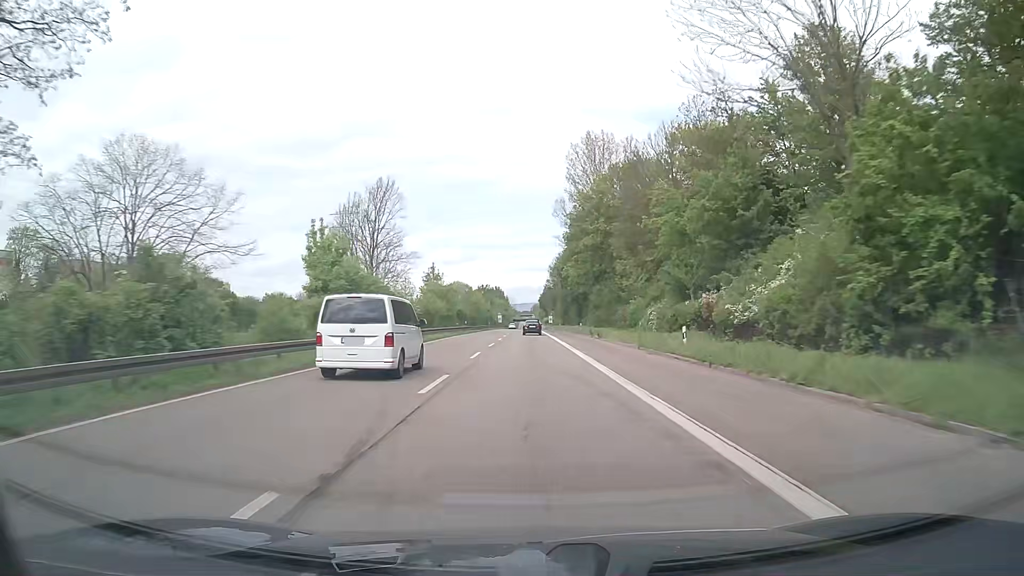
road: trunk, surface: asphalt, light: Day
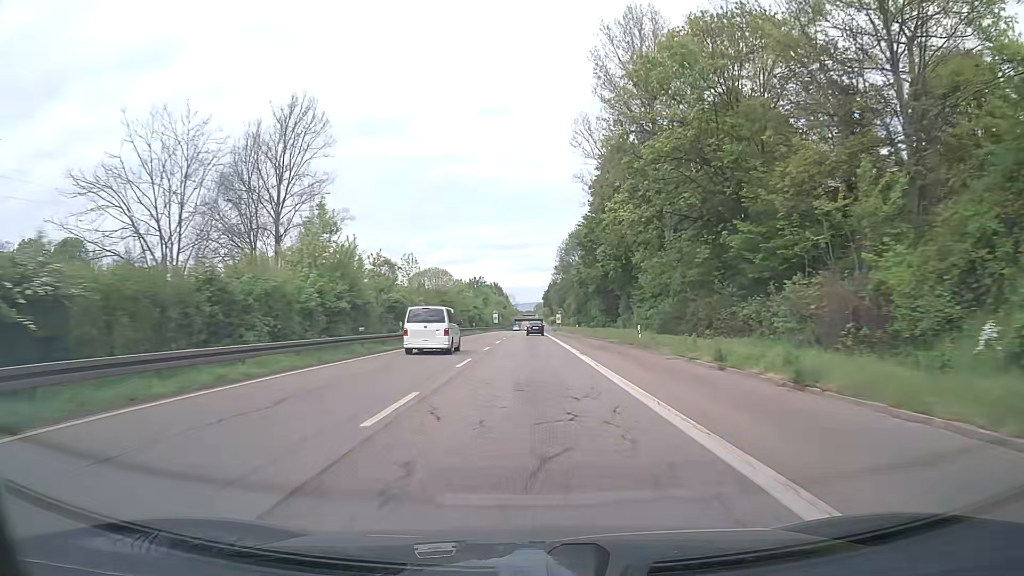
(-0.1, +38.4) m; -1°
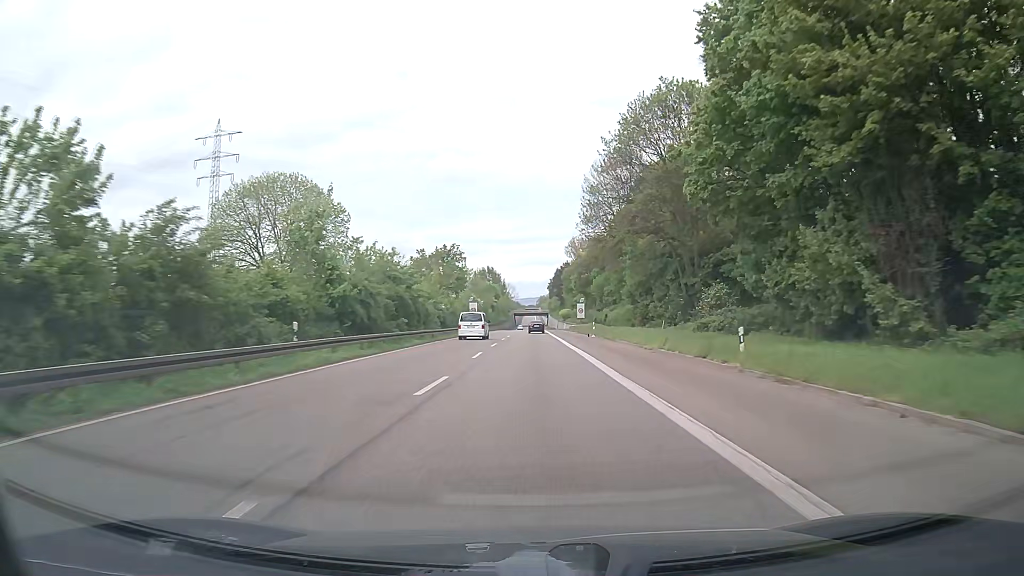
(+0.1, +65.0) m; 0°
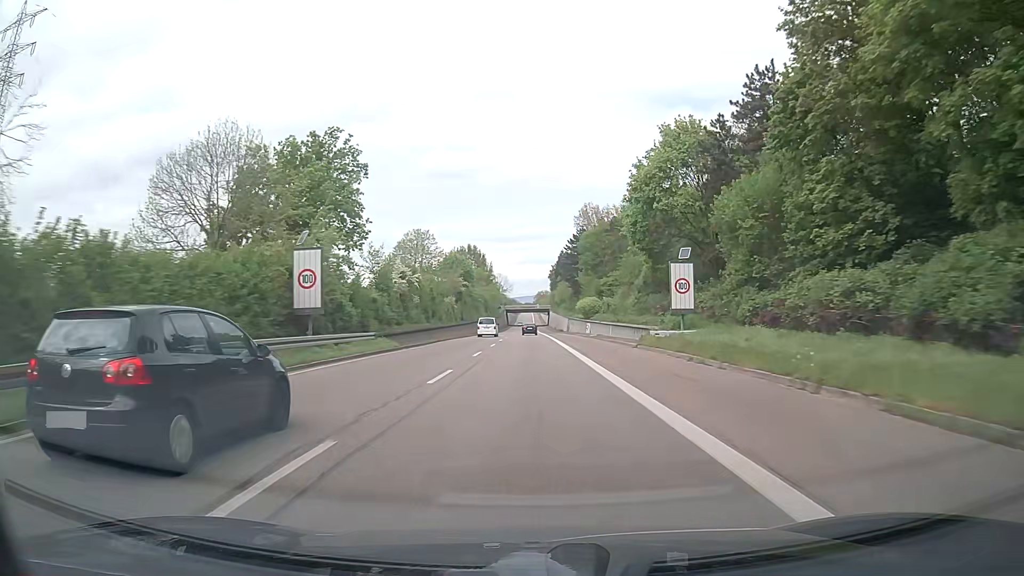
(+0.2, +66.5) m; 0°
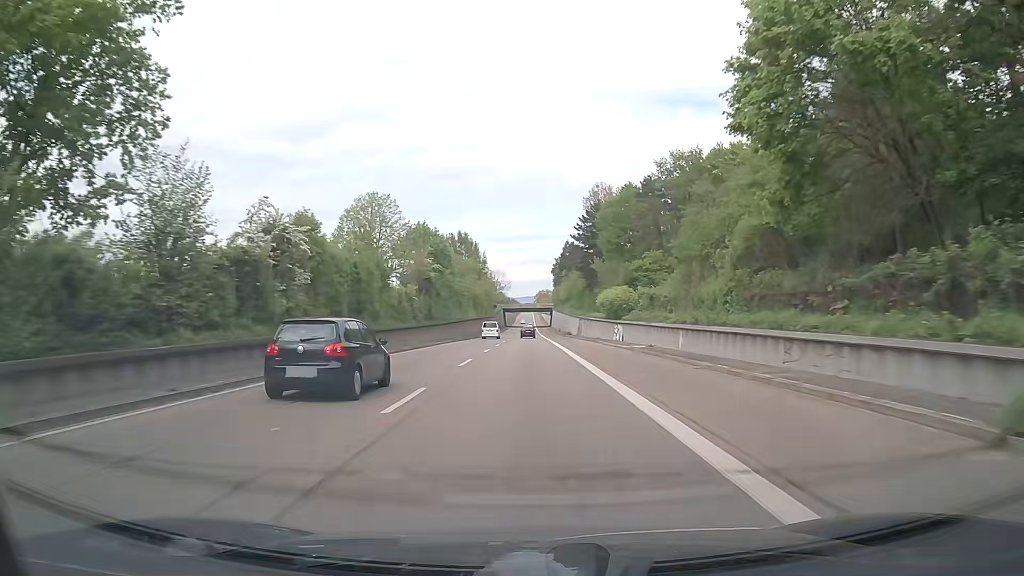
(0.0, +27.4) m; 0°
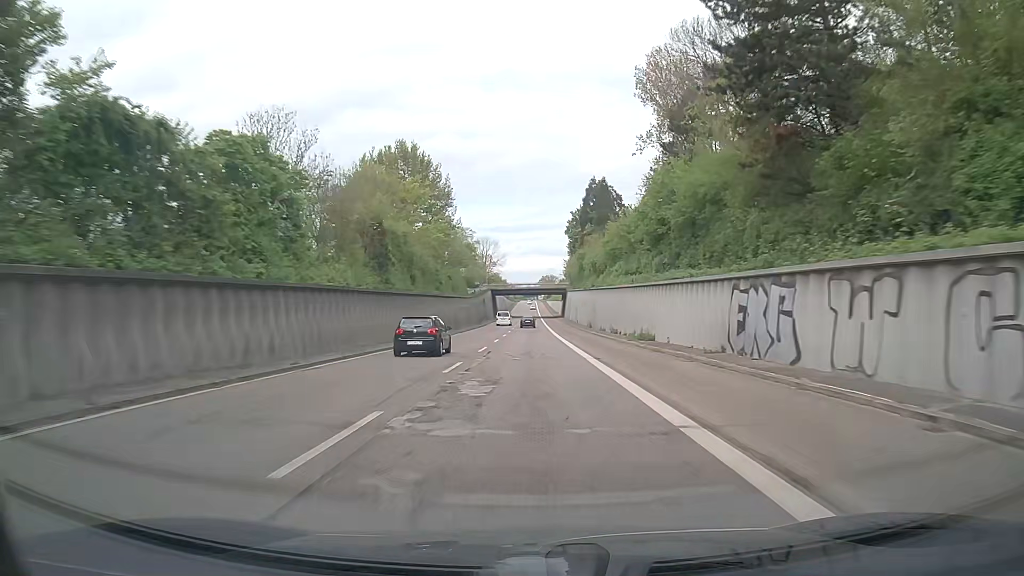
(-0.1, +73.5) m; 0°
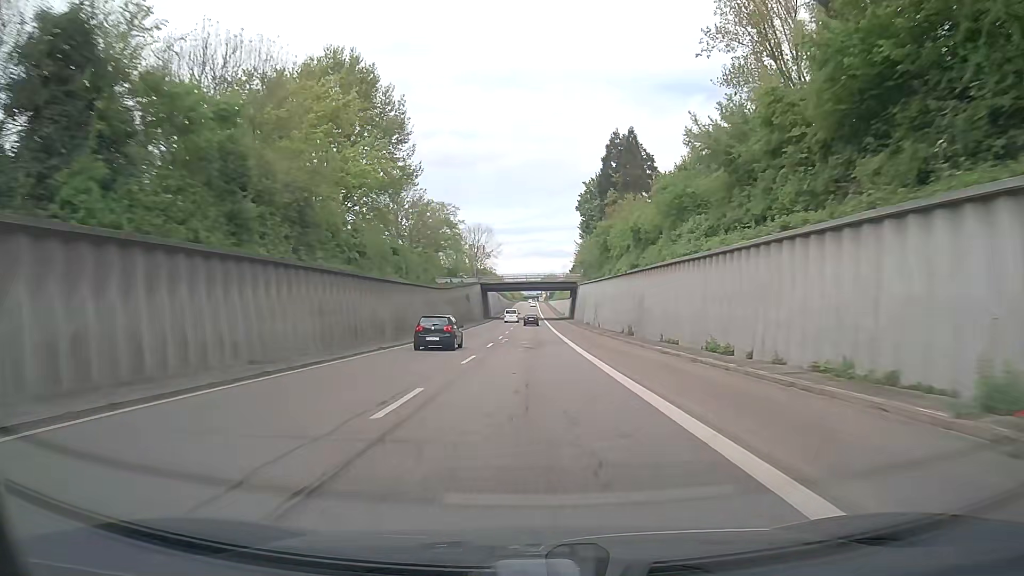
(+0.1, +31.1) m; 0°
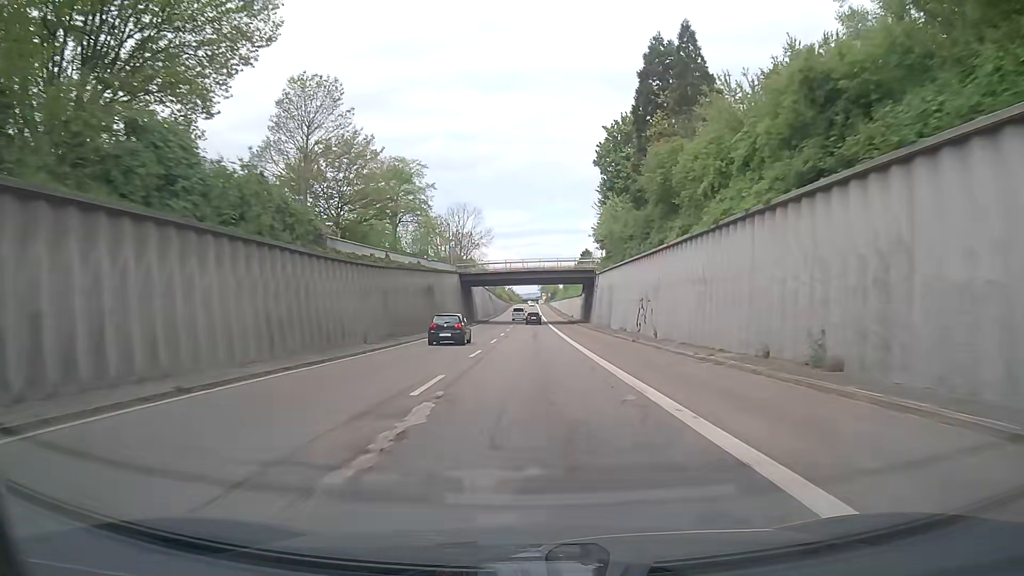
(+0.1, +31.7) m; 0°
(0, +10) (0, +20) (0, +30) (0, +40) (0, +50) (0, +60) (0, +70) (0, +80) (0, +90) (0, +100) m
